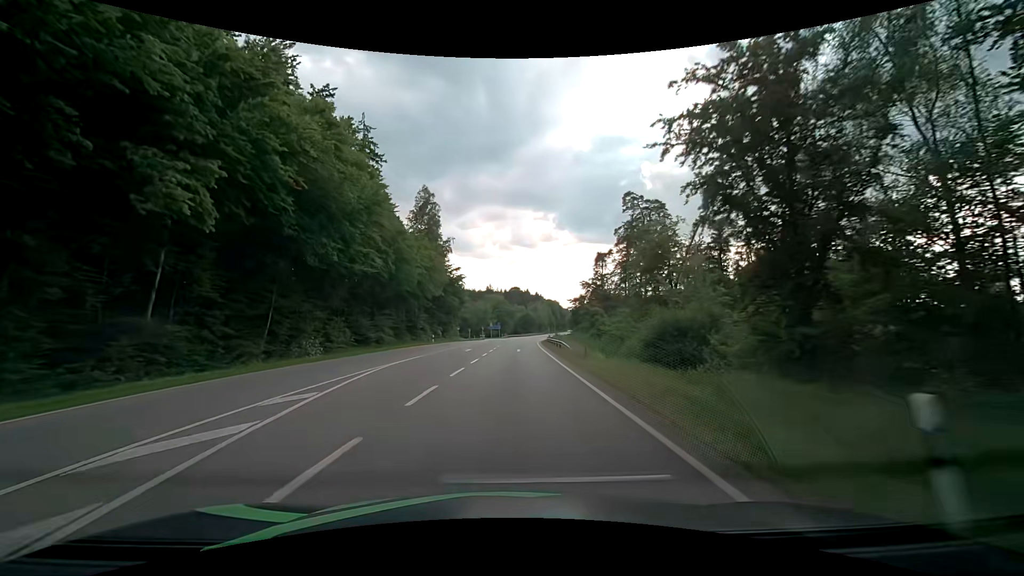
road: secondary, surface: asphalt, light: Day
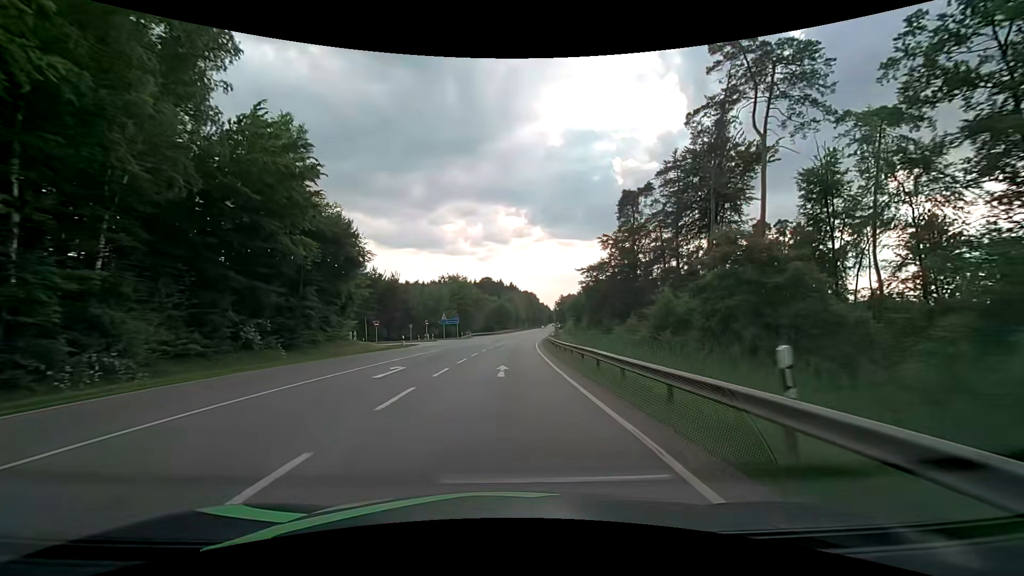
(+1.8, +54.0) m; +3°
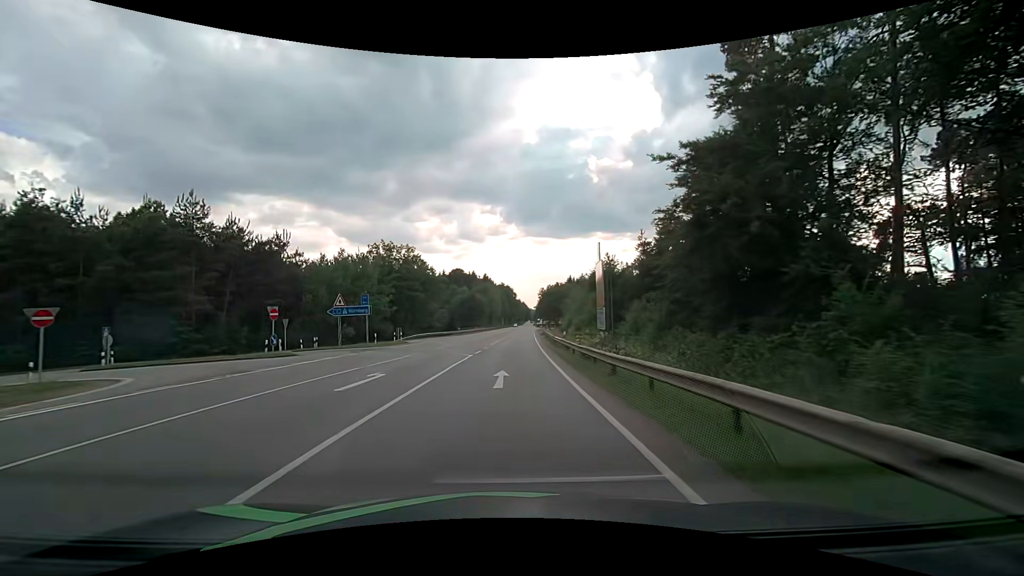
(+0.9, +43.2) m; +3°
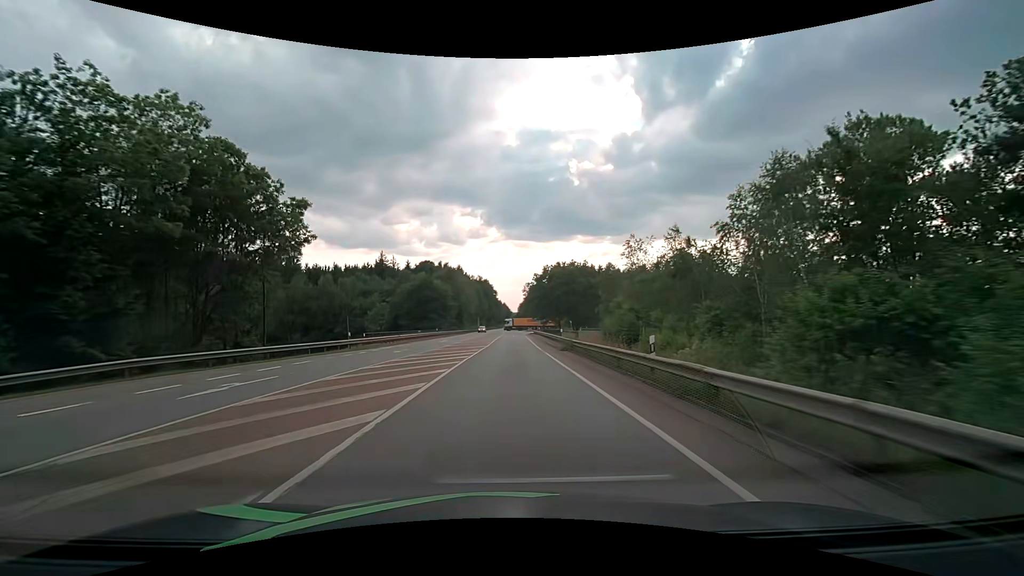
(+1.4, +53.9) m; +3°
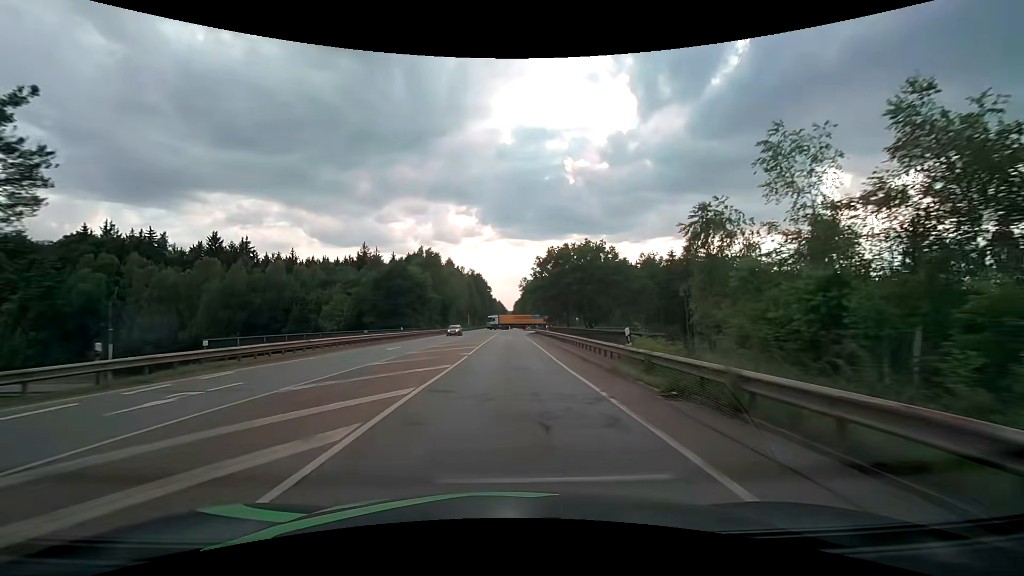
(+0.1, +21.5) m; 0°
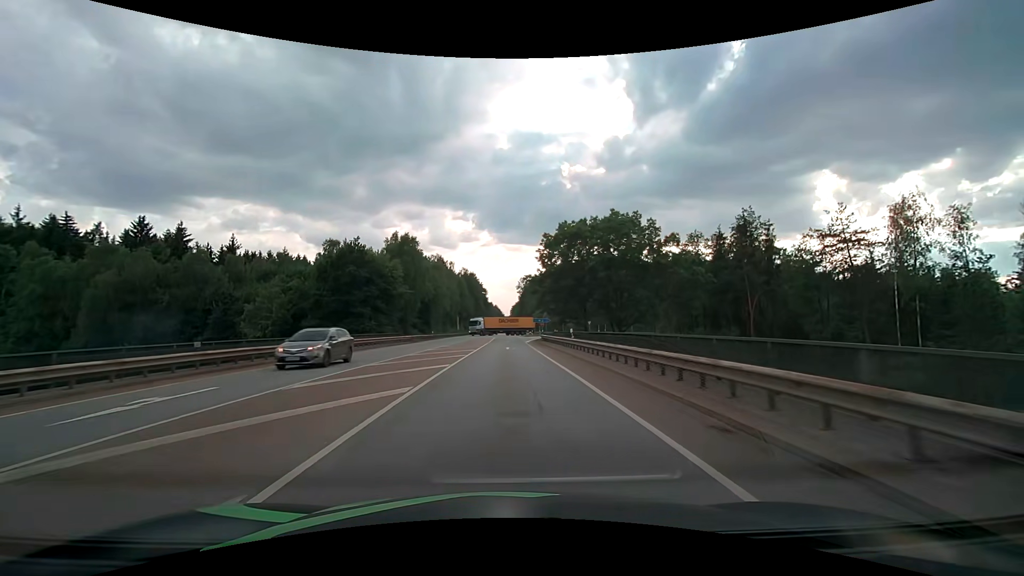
(+0.1, +21.4) m; +1°
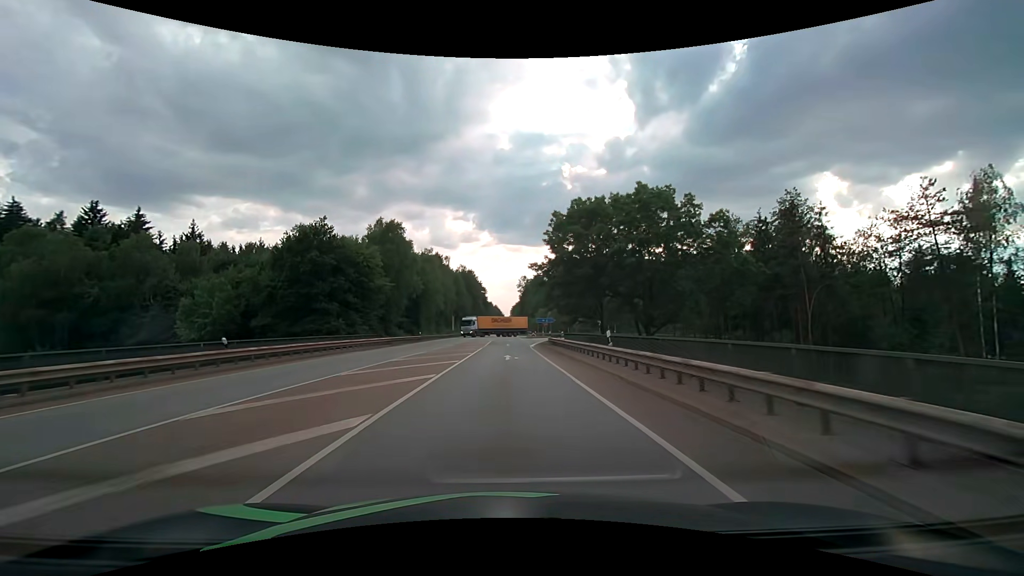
(0.0, +10.7) m; 0°
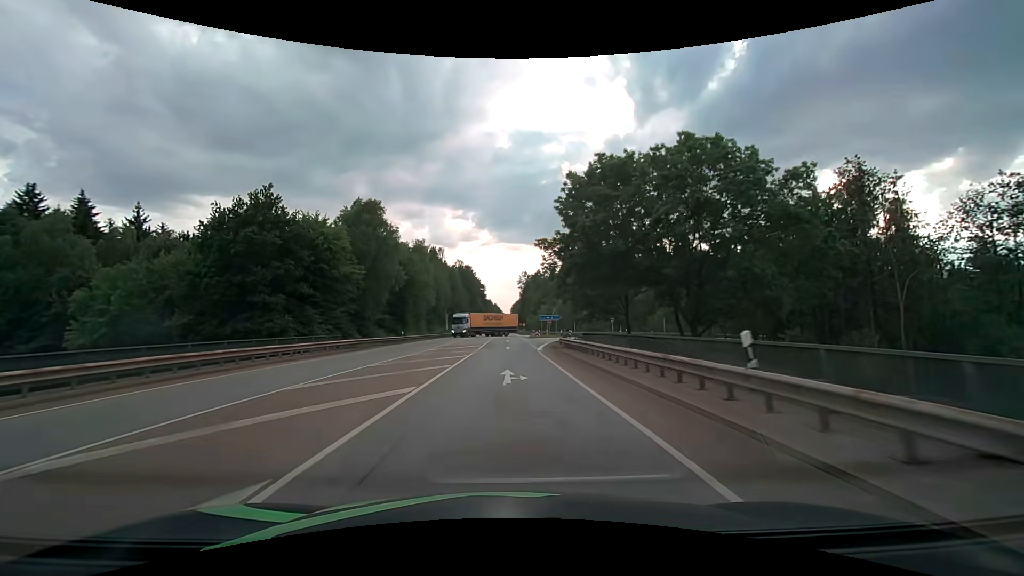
(0.0, +10.7) m; 0°
(0, +10) (0, +20) (0, +30) (0, +40) (0, +50) (0, +60) (0, +70) (0, +80) (0, +90) (0, +100) m
